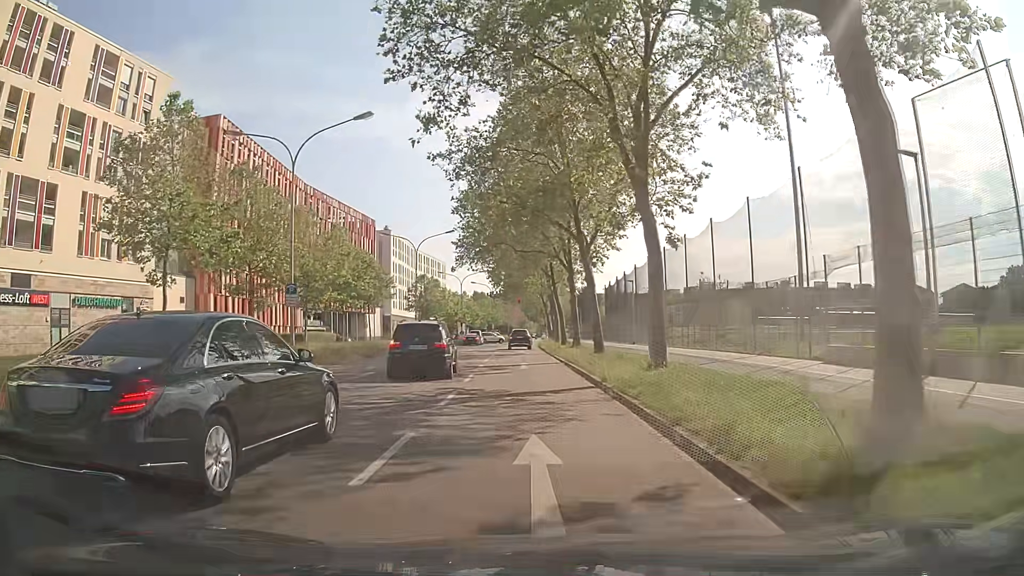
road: secondary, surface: asphalt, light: Day
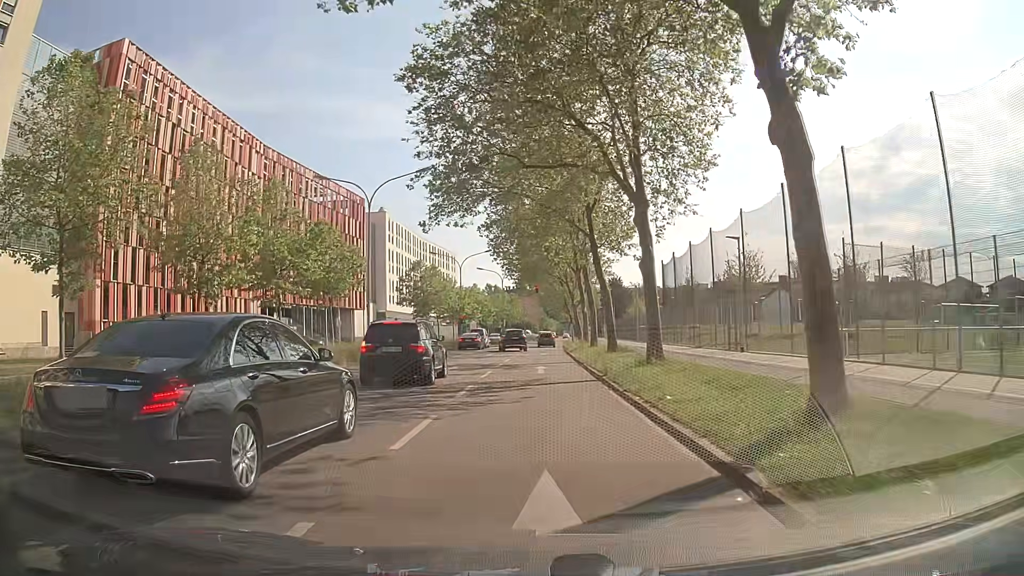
(-0.3, +22.3) m; -2°
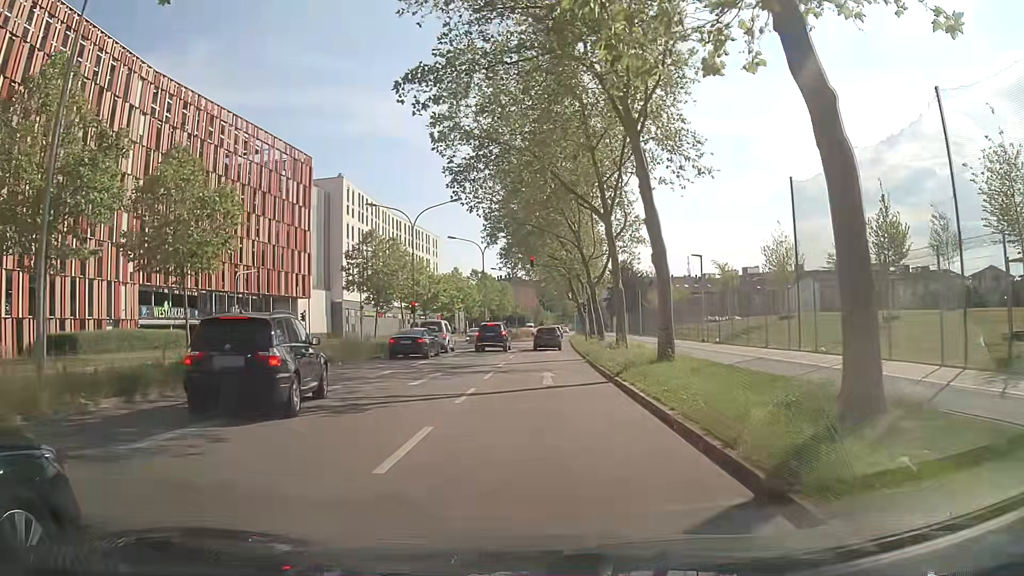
(+0.2, +25.2) m; 0°
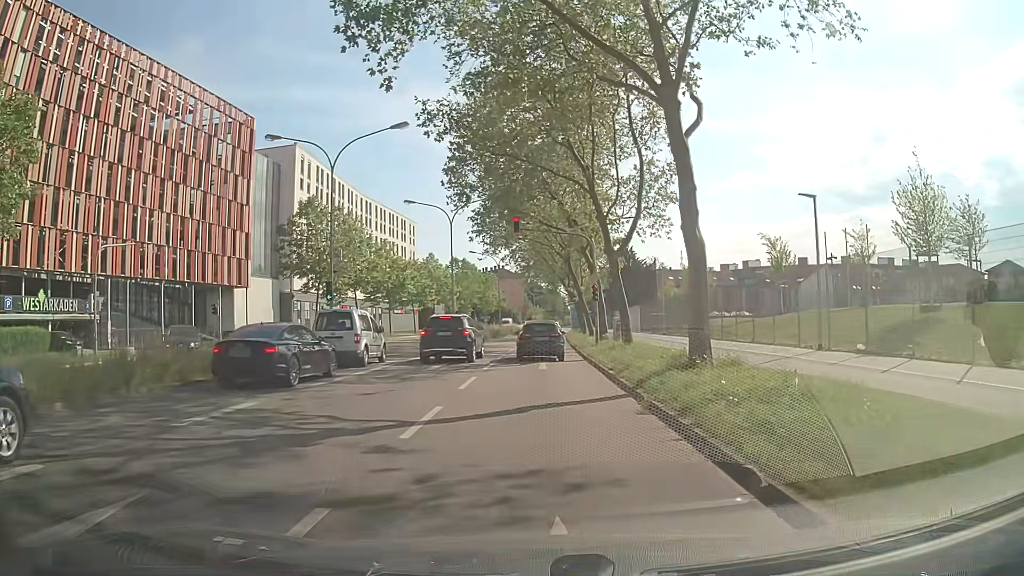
(+0.3, +16.2) m; +1°
